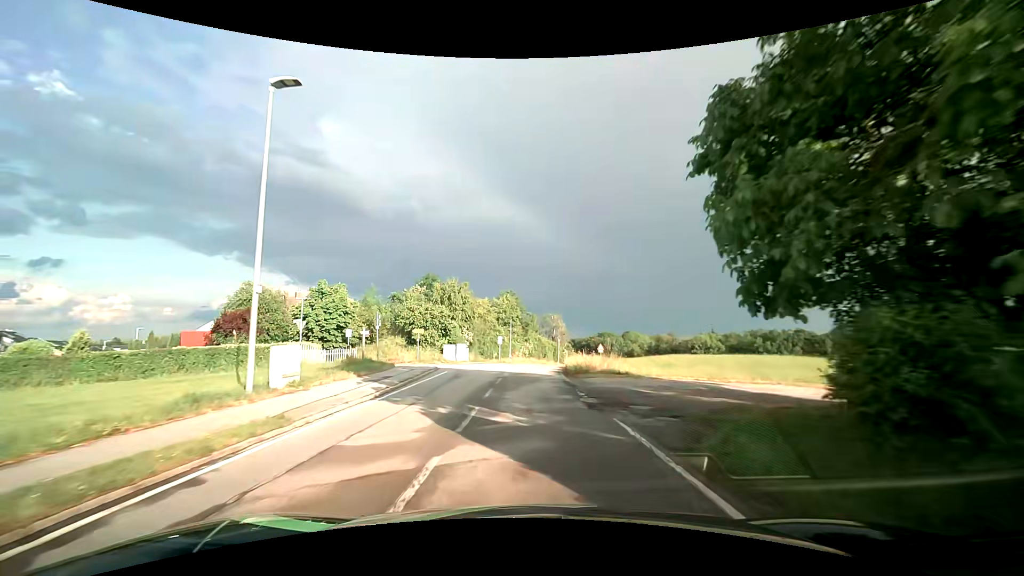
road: tertiary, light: Day
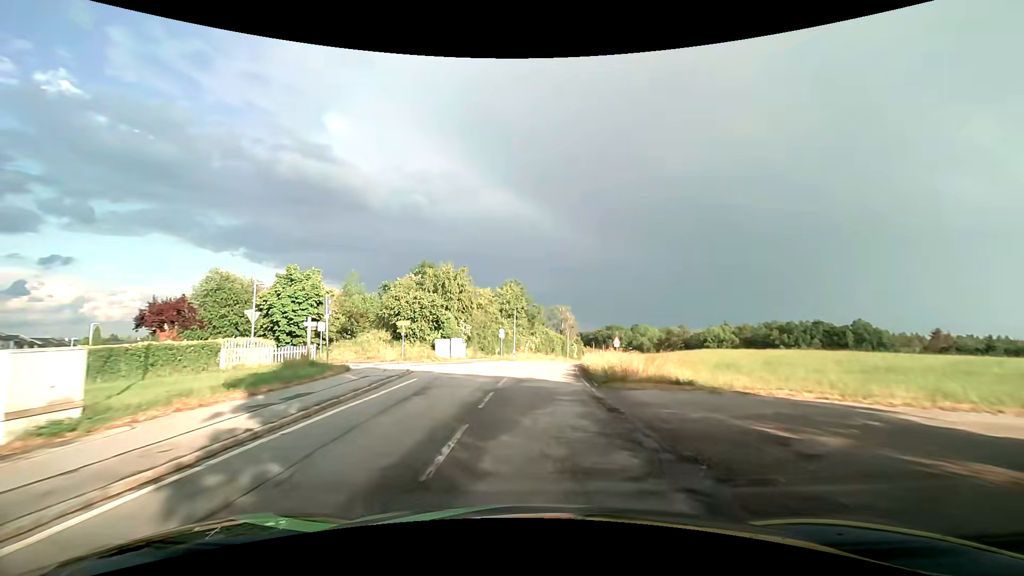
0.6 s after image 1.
(-0.1, +7.4) m; 0°
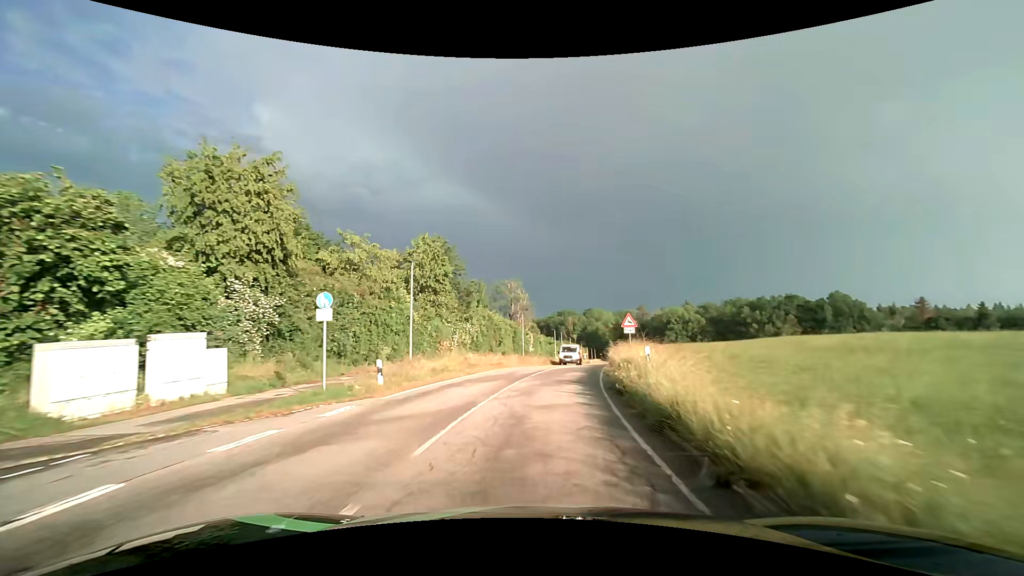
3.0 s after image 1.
(+0.9, +30.0) m; +5°
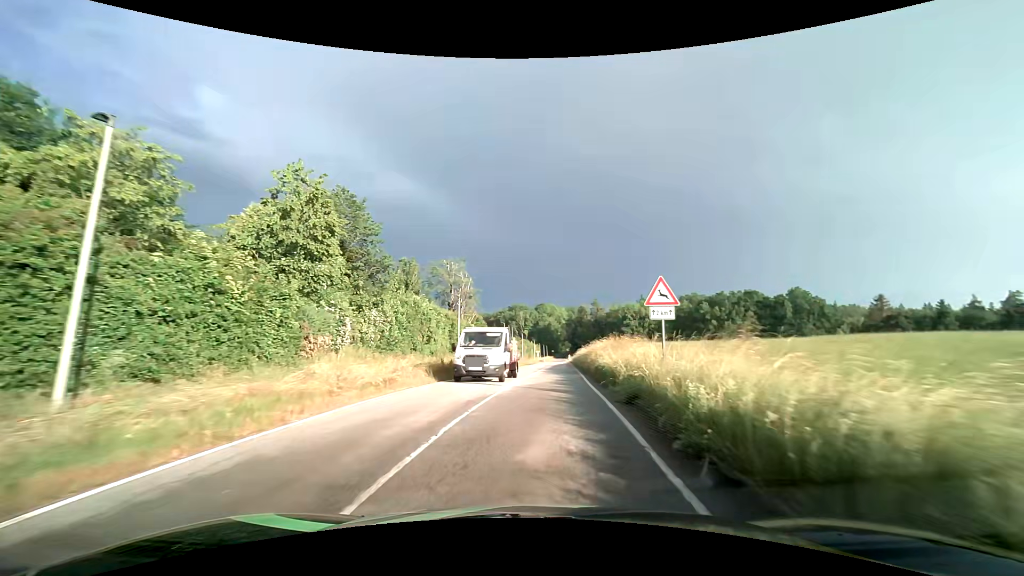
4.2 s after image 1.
(+0.7, +15.3) m; +6°
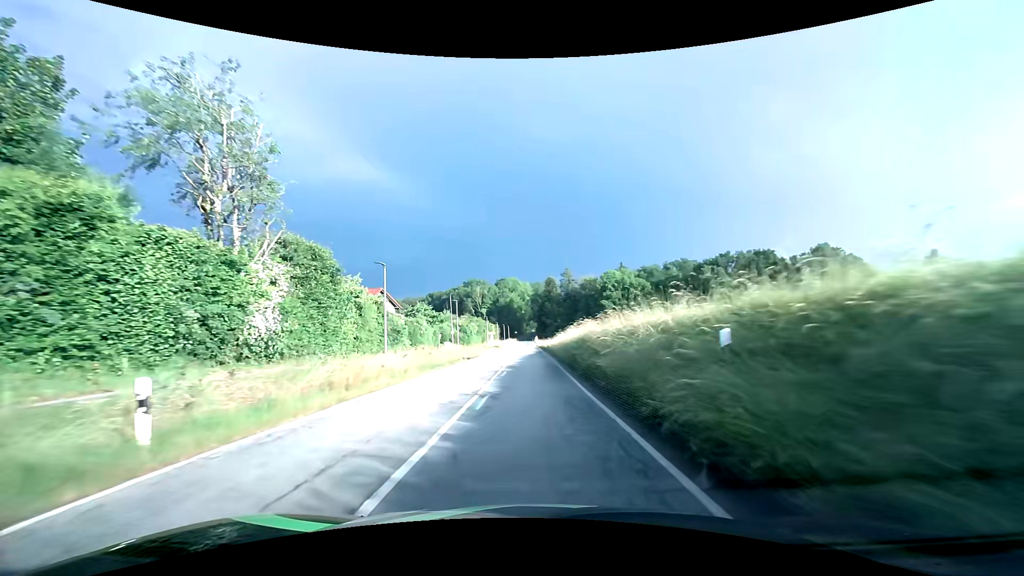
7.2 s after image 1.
(+2.1, +40.9) m; +4°
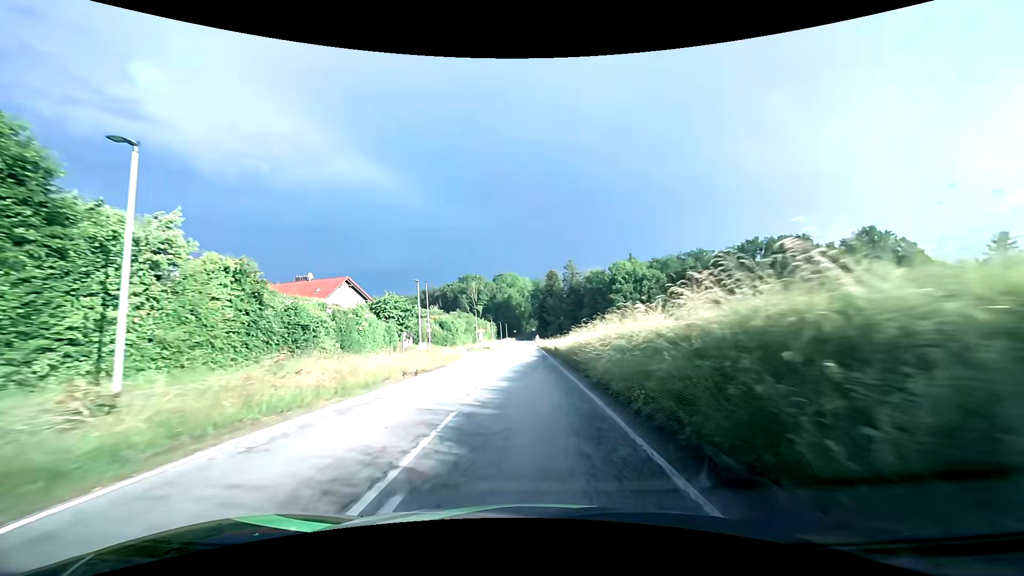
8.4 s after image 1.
(0.0, +17.1) m; 0°
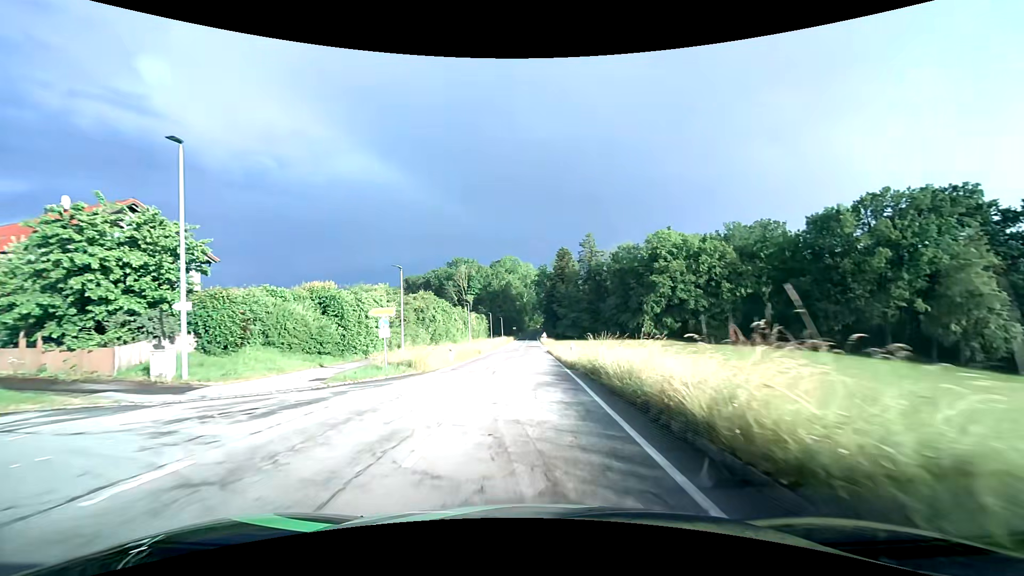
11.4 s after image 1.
(-0.1, +41.2) m; -1°
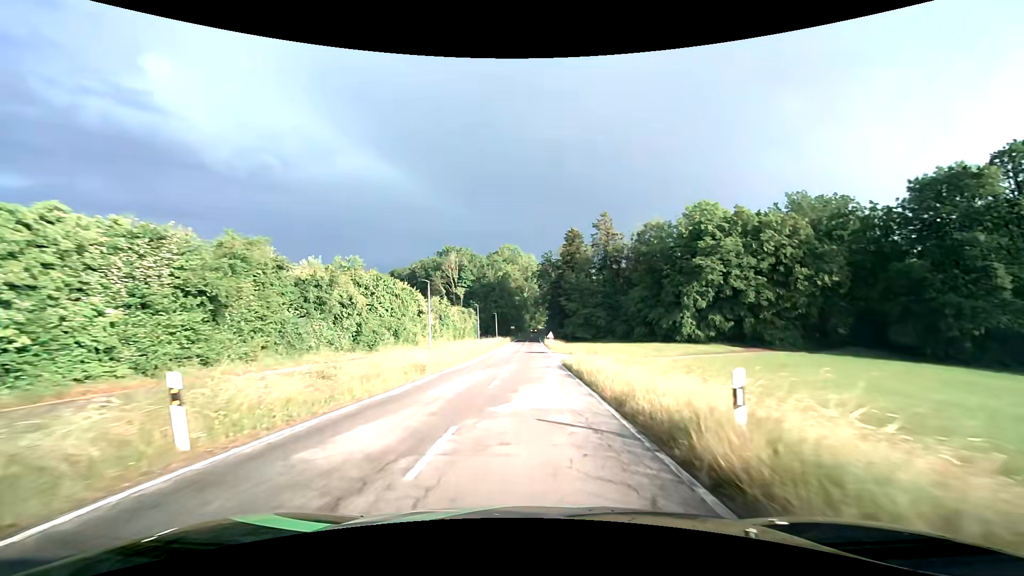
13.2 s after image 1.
(0.0, +23.3) m; 0°
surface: asphalt
(0, +10) (0, +20) (0, +30) (0, +40) (0, +50) (0, +60) (+1, +70) (+1, +80) (+1, +90) (+1, +100) m
